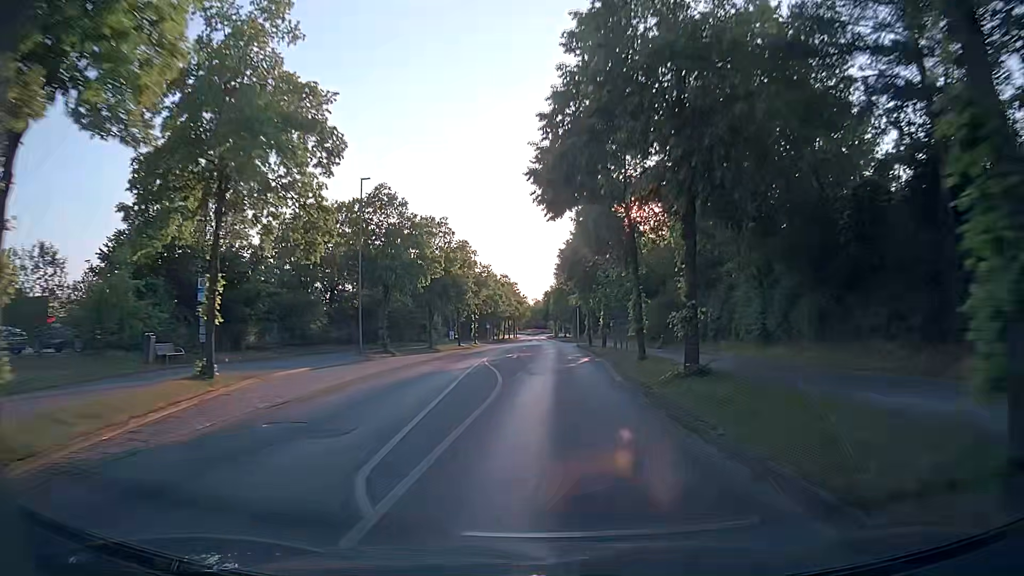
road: tertiary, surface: asphalt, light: Day
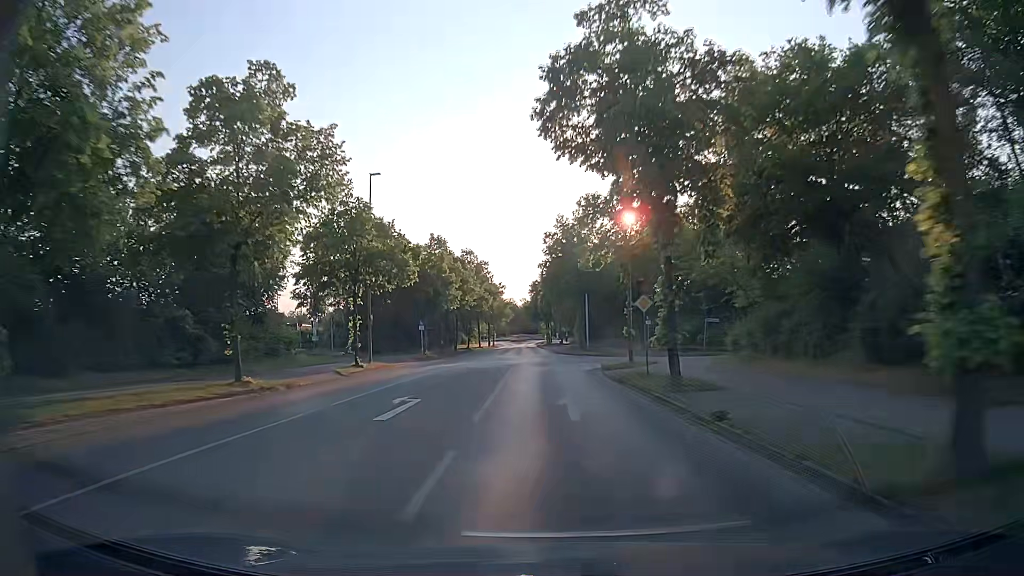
(+0.8, +45.4) m; +1°
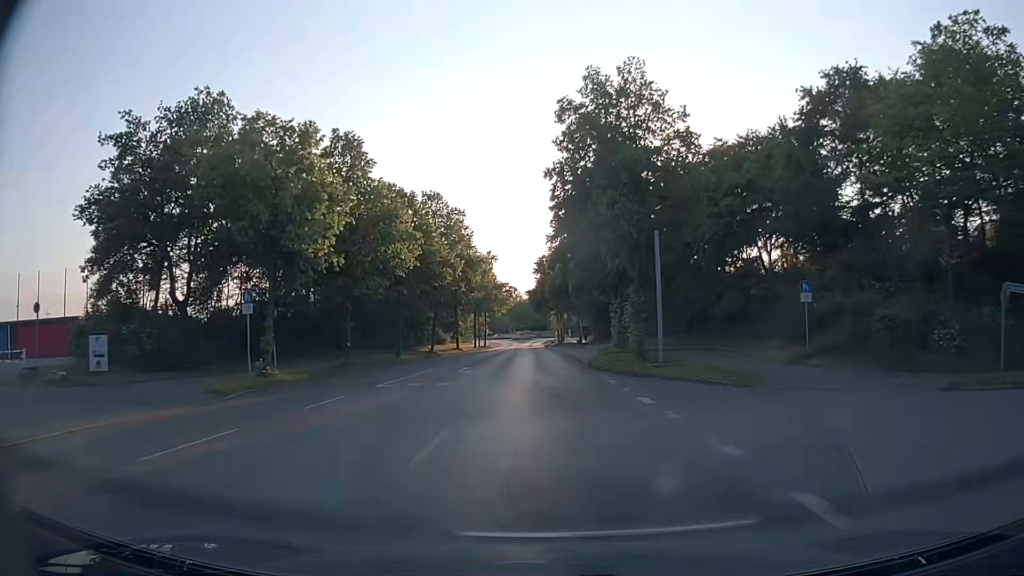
(-0.1, +32.8) m; -1°
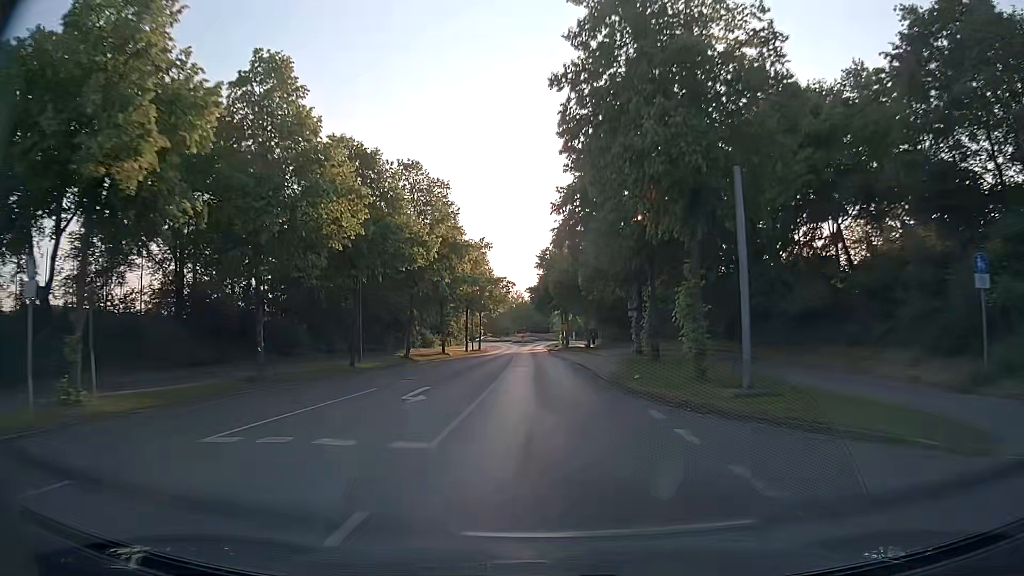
(0.0, +10.3) m; 0°
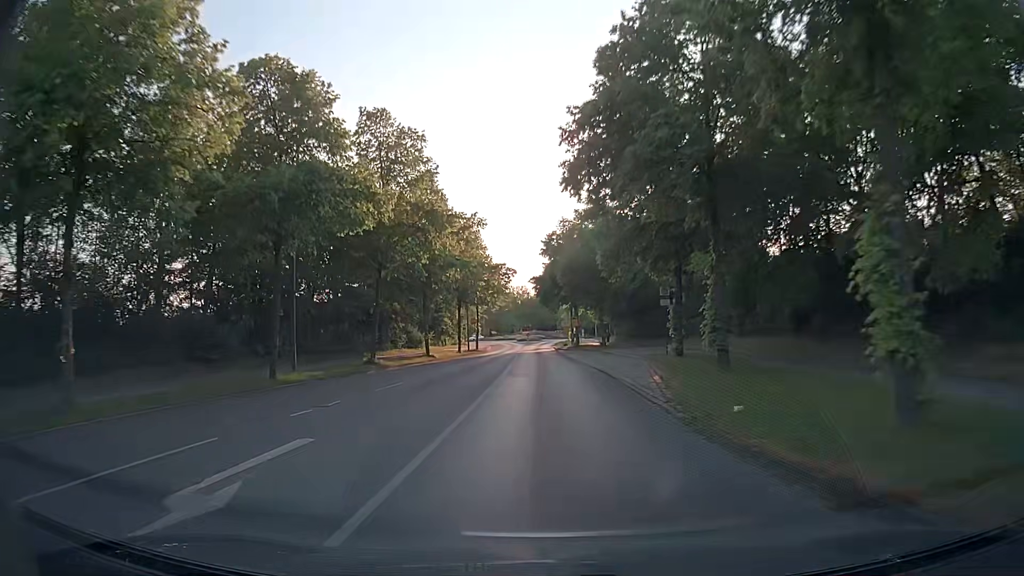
(-0.1, +10.1) m; -1°
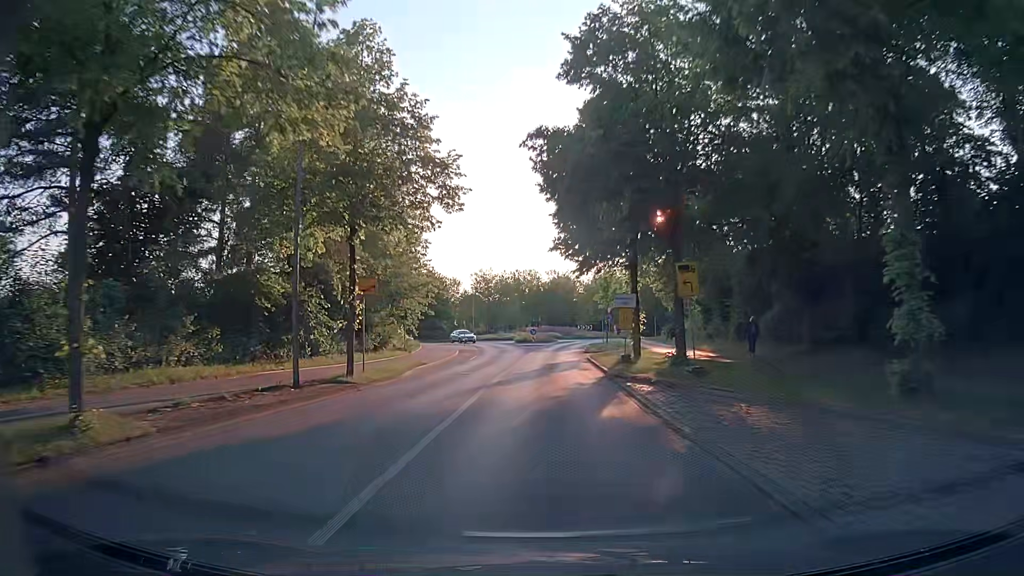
(-0.6, +46.5) m; -1°
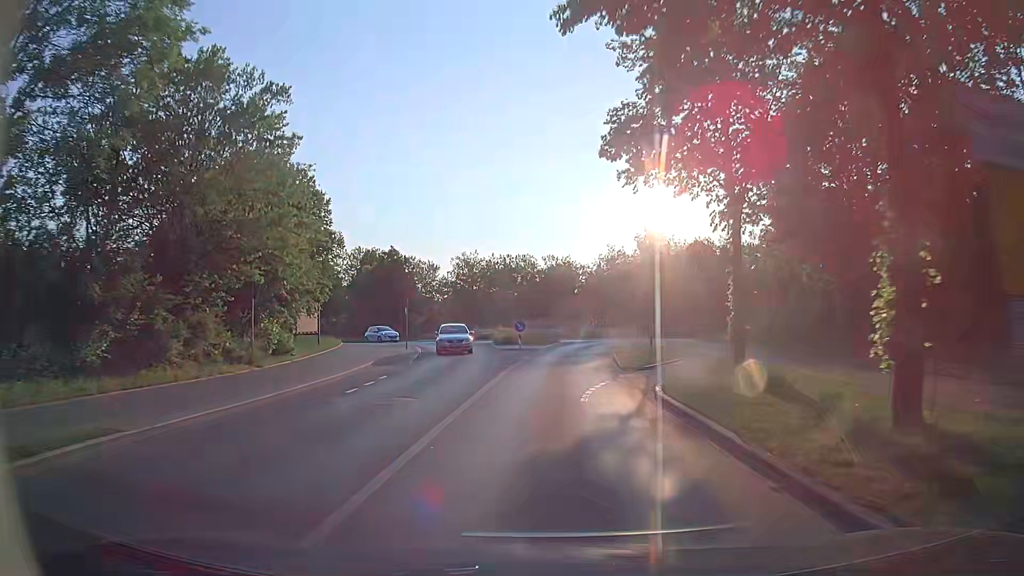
(-0.1, +24.5) m; 0°
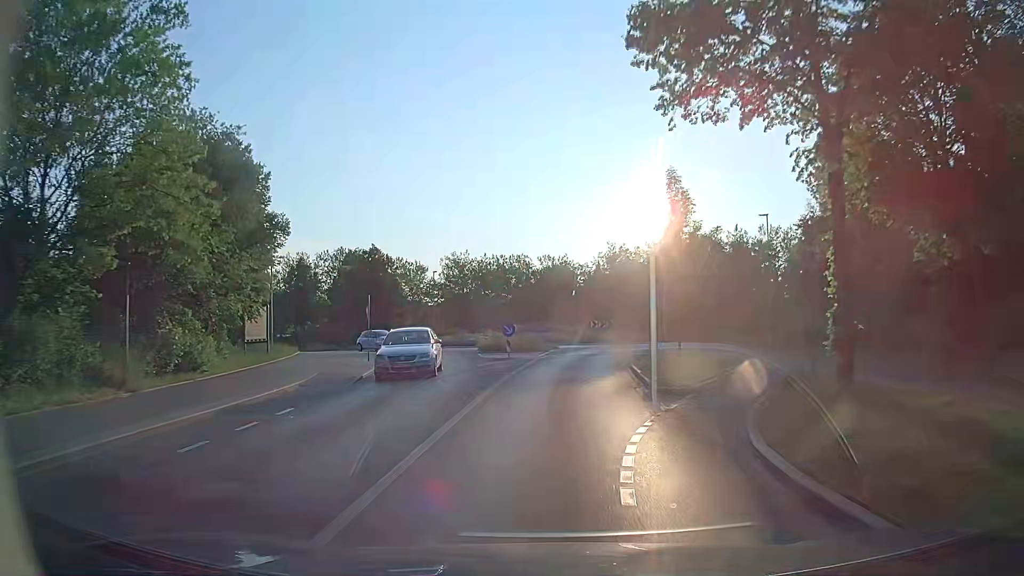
(+0.1, +7.4) m; +1°
(0, +10) (0, +20) (+1, +30) (+3, +40) (+9, +48) (+11, +58) (+6, +66) (-3, +70) (-13, +68) (-22, +66) m
